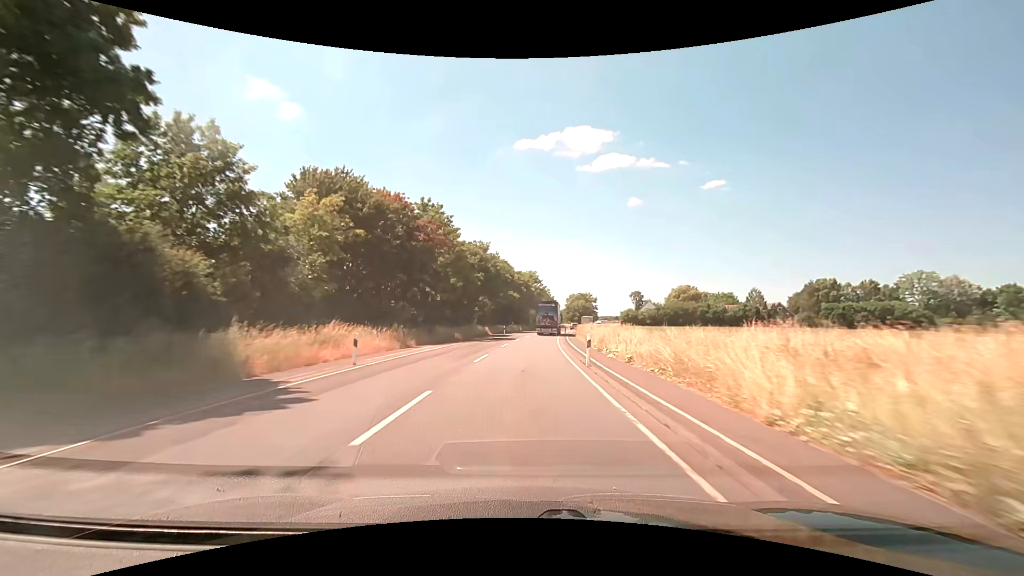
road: secondary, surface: asphalt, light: Day
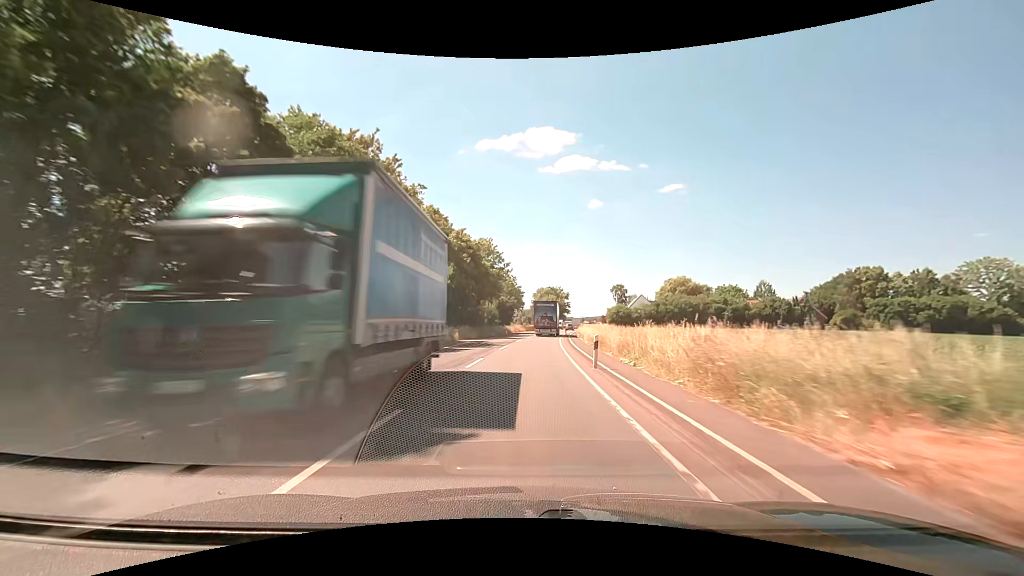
(+1.7, +49.9) m; +4°
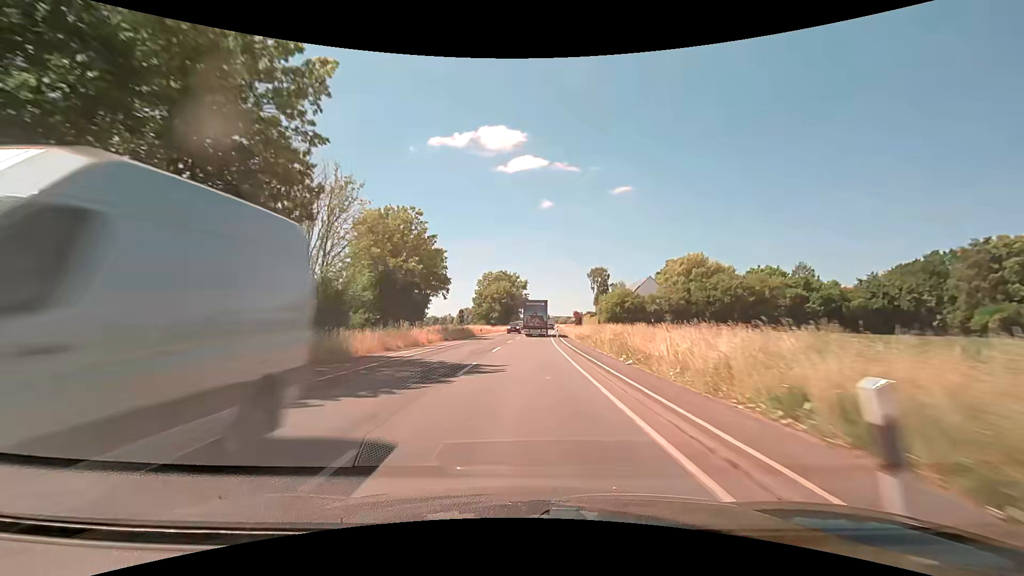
(+3.0, +62.3) m; +6°
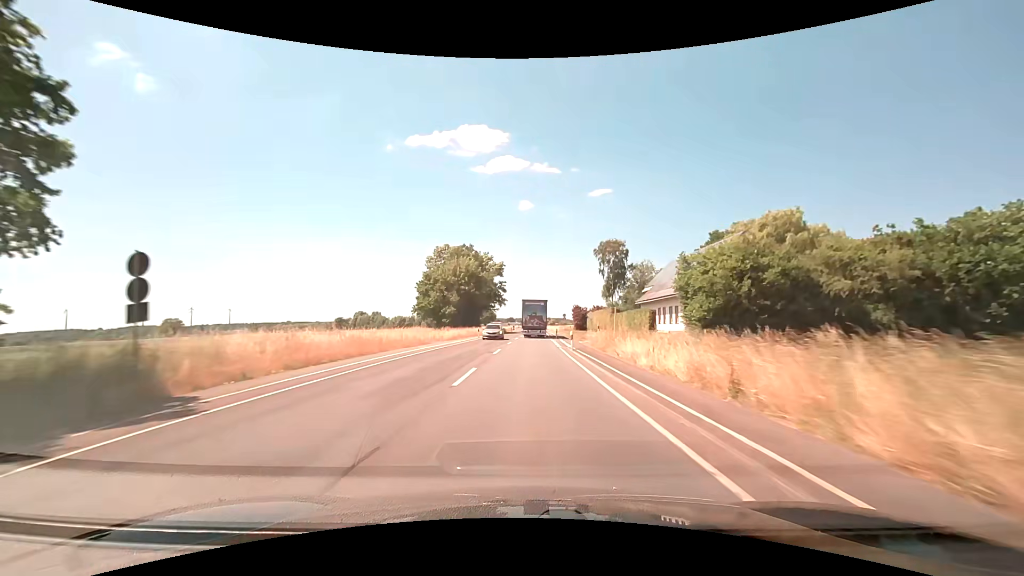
(+0.9, +50.0) m; +2°
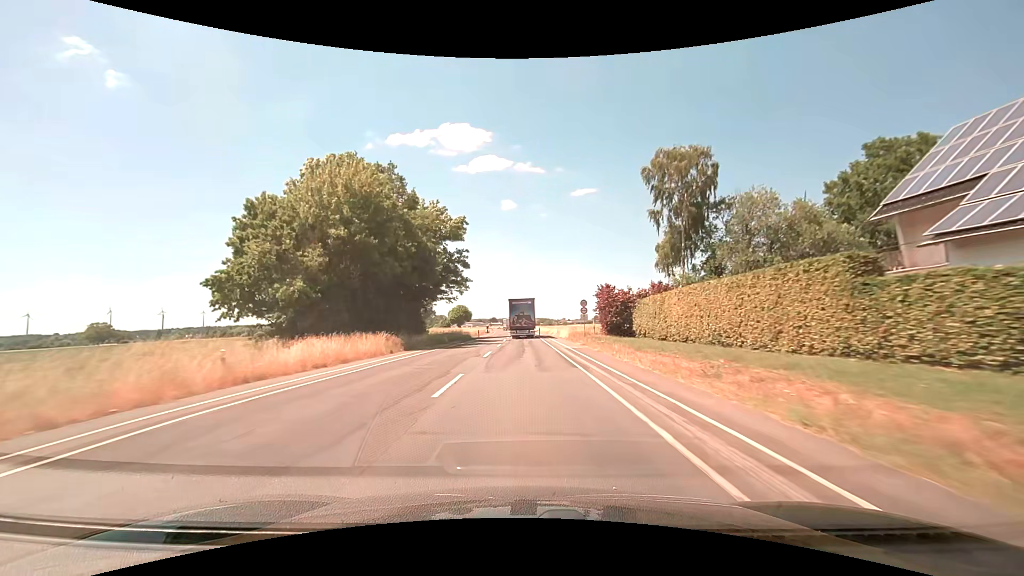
(+1.0, +50.1) m; +2°
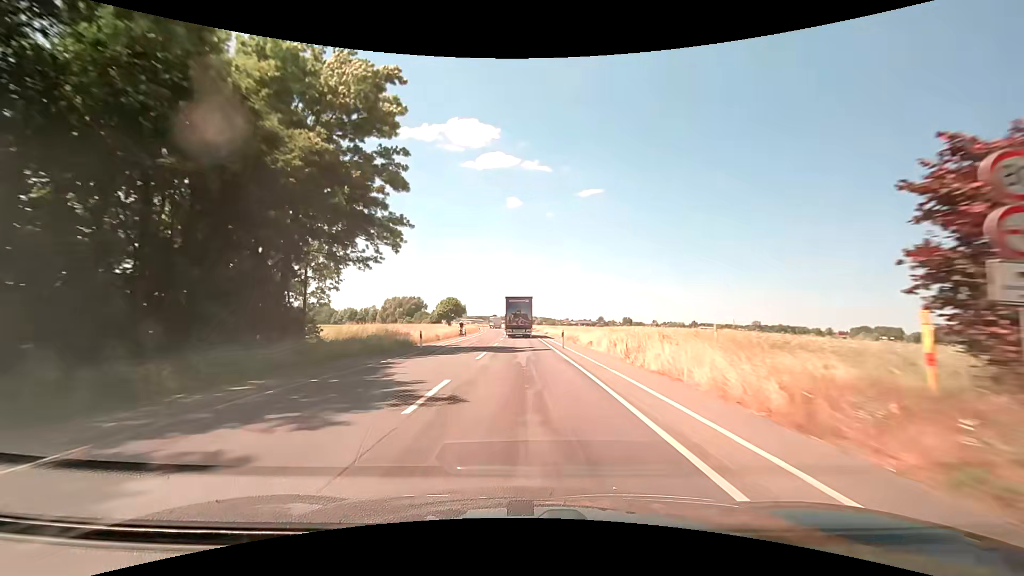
(-0.1, +37.6) m; 0°
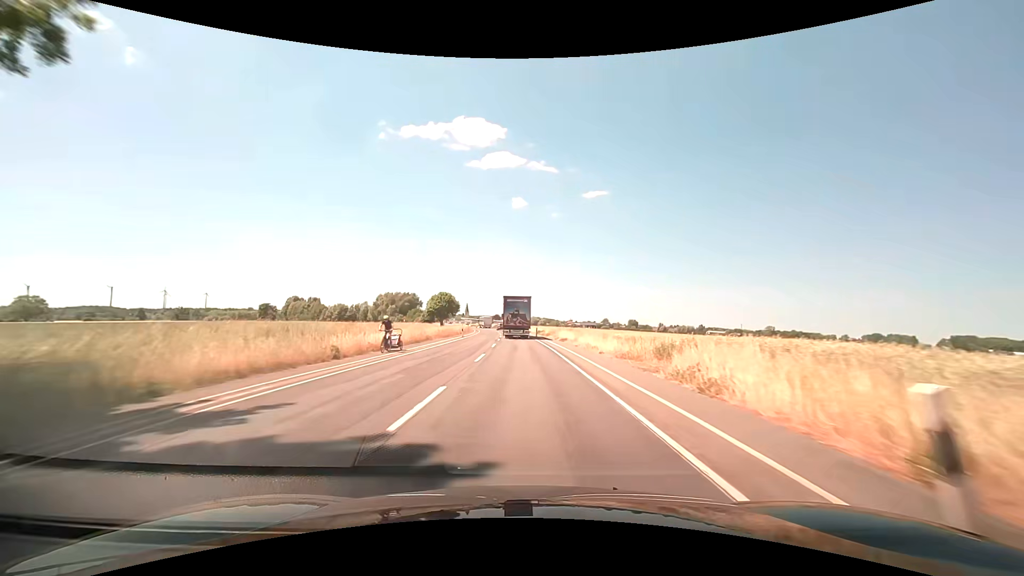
(-0.1, +25.1) m; 0°
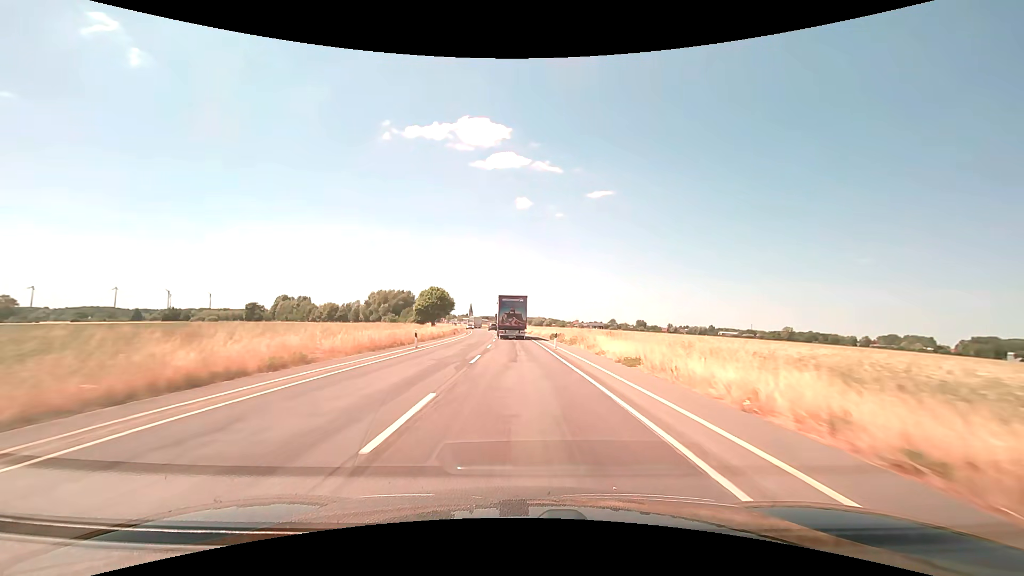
(-0.2, +25.1) m; -1°
(0, +10) (0, +20) (0, +30) (-1, +40) (-1, +50) (-2, +60) (-2, +70) (-3, +80) (-4, +90) (-5, +100) m
